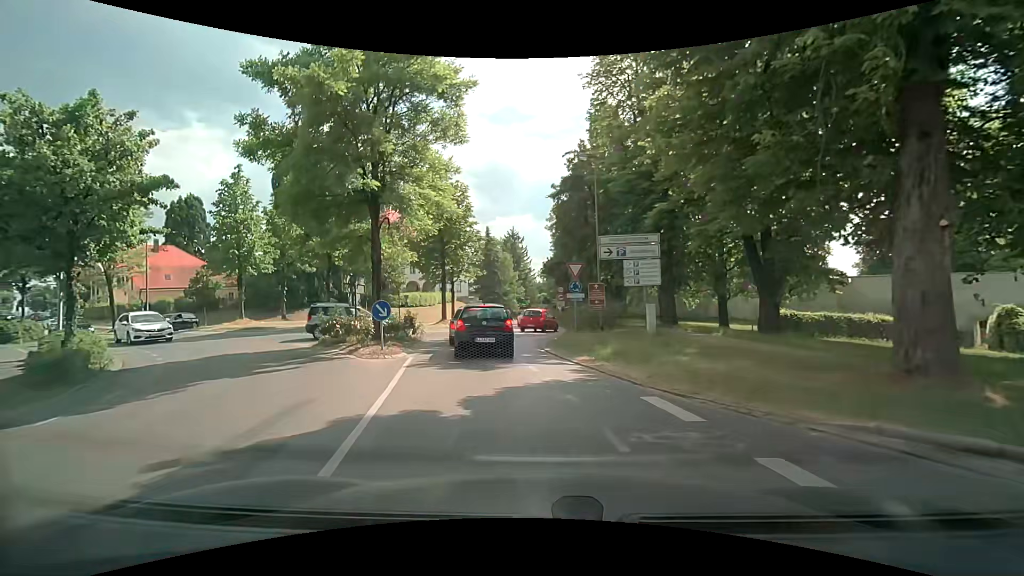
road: secondary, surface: asphalt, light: Day
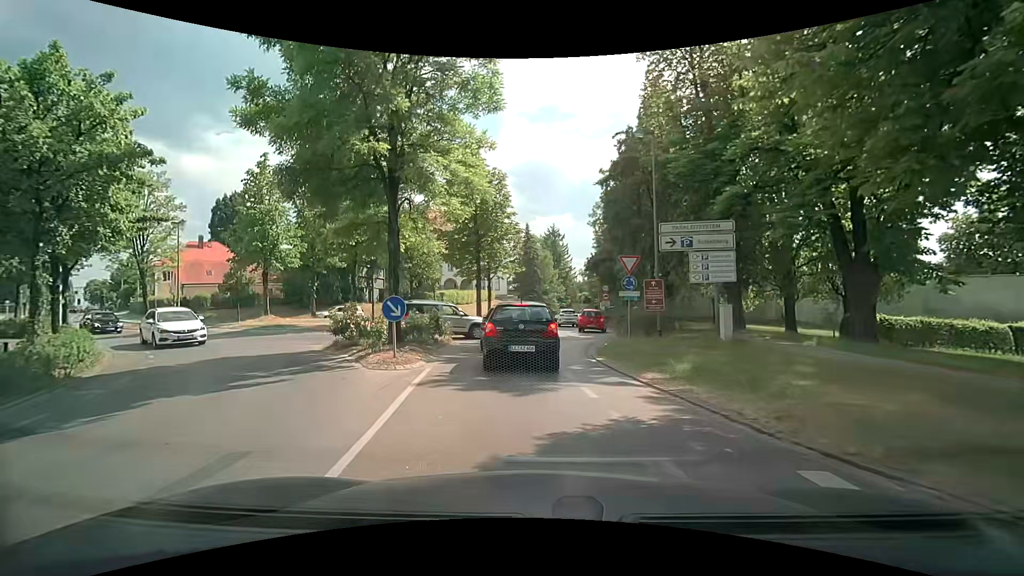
(-0.1, +3.0) m; -4°
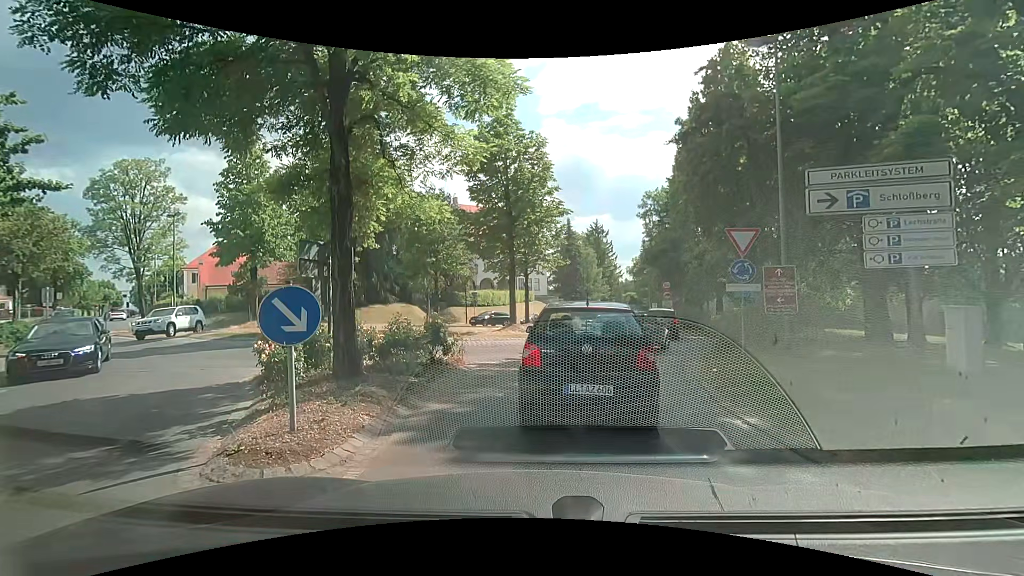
(-0.3, +6.5) m; -3°
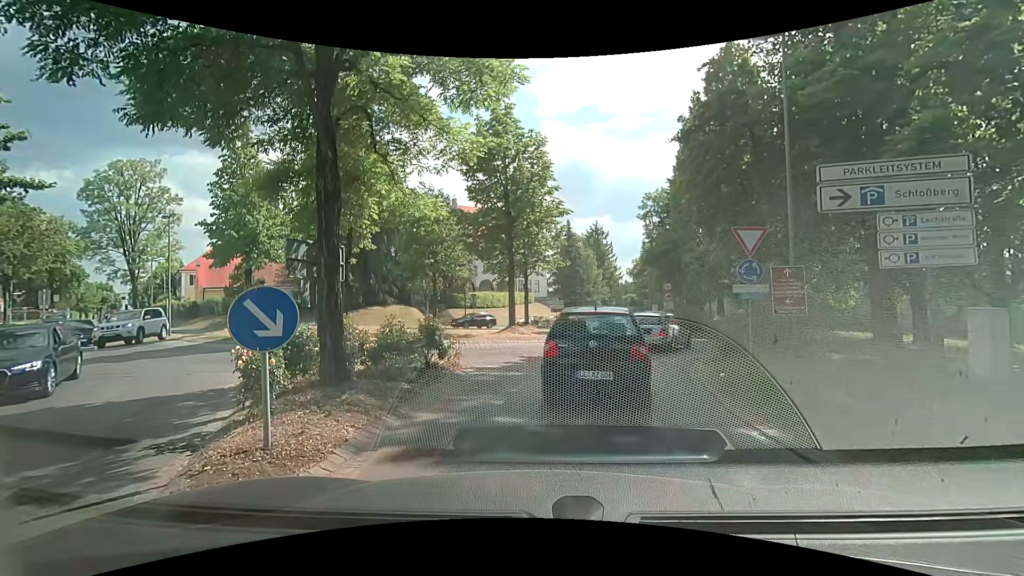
(0.0, +0.5) m; 0°
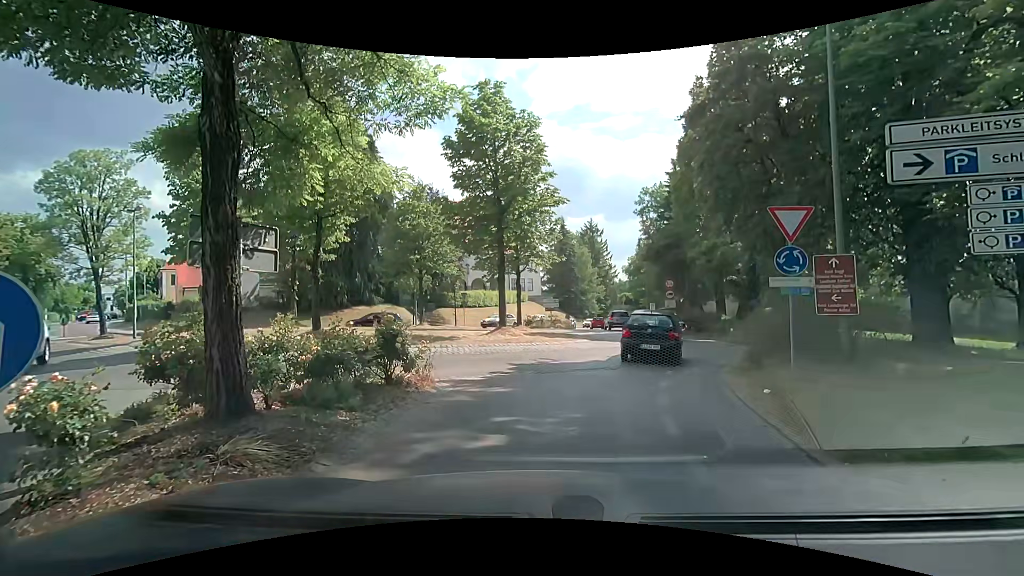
(0.0, +2.4) m; +2°
